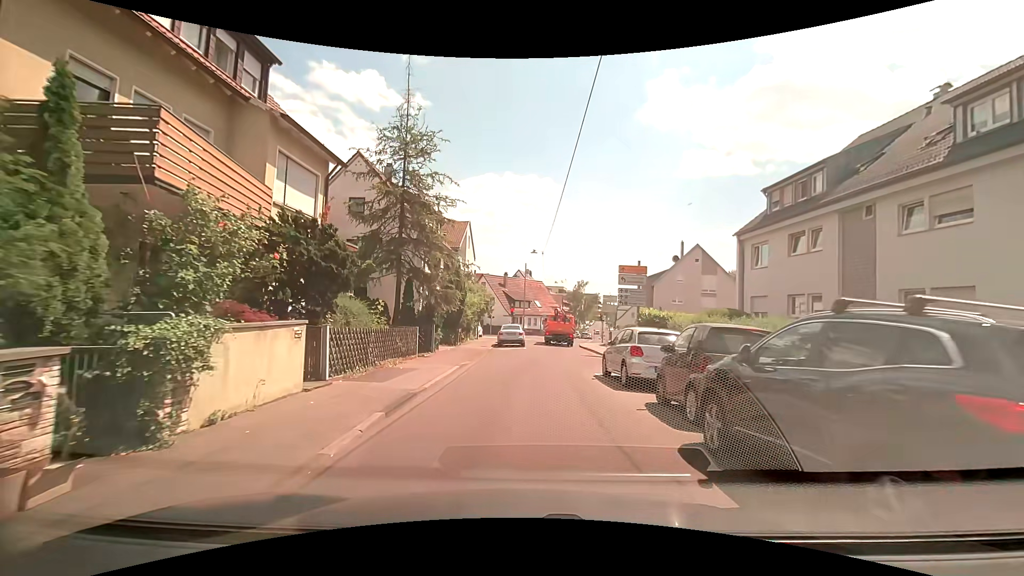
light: Day
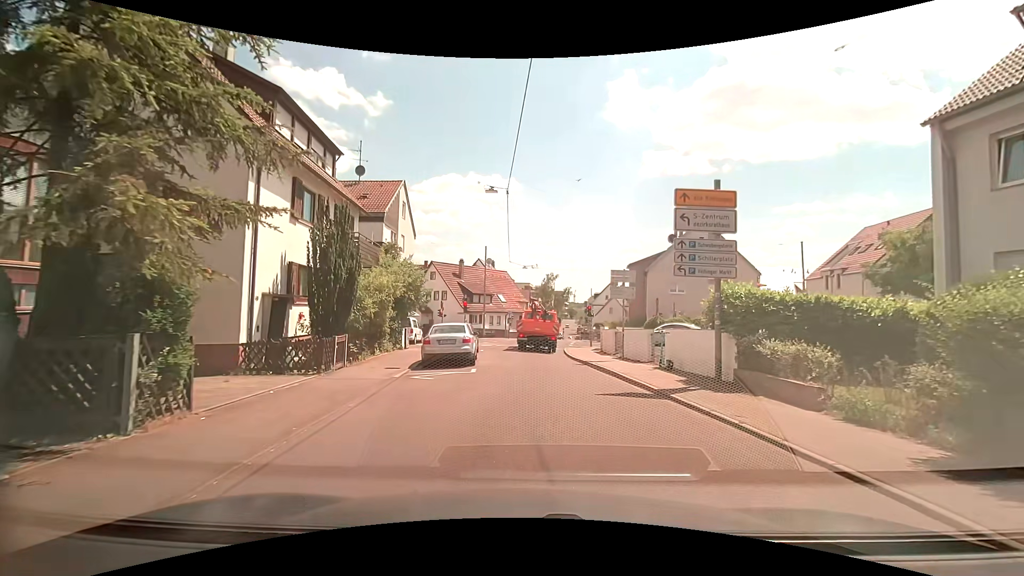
(+0.4, +14.9) m; +5°
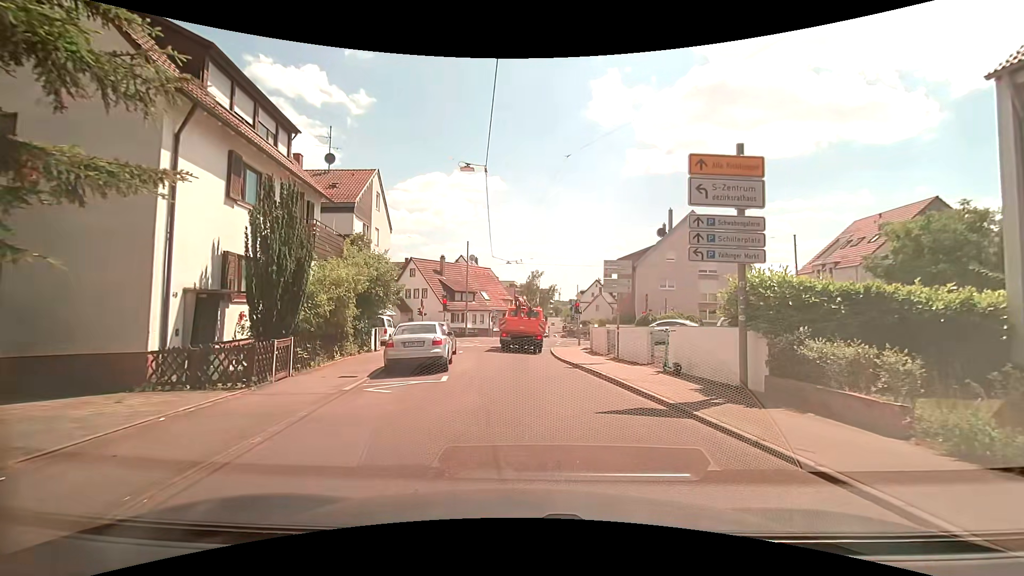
(0.0, +2.4) m; +1°
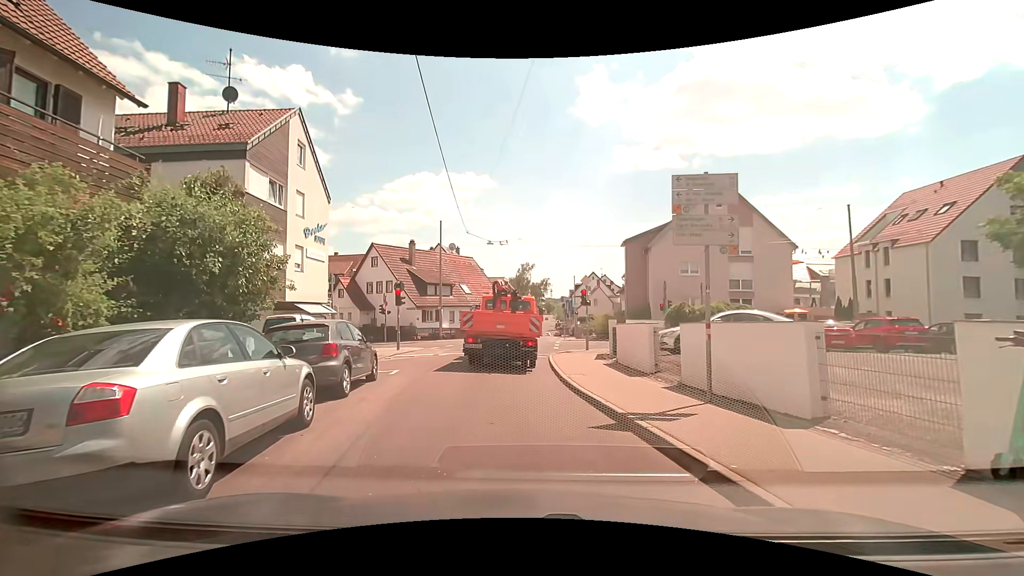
(+0.3, +10.1) m; +1°
